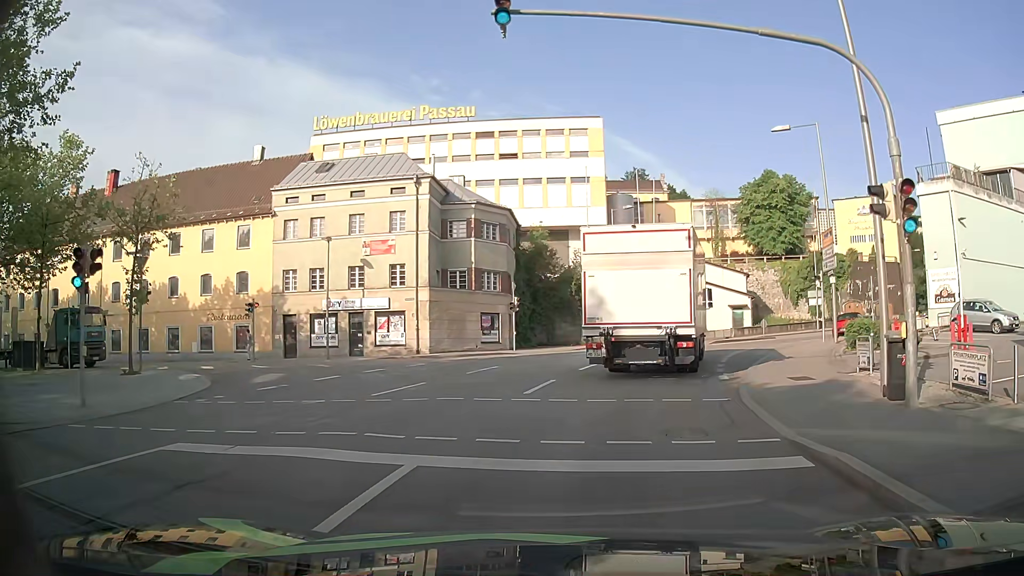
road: residential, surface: asphalt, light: Day
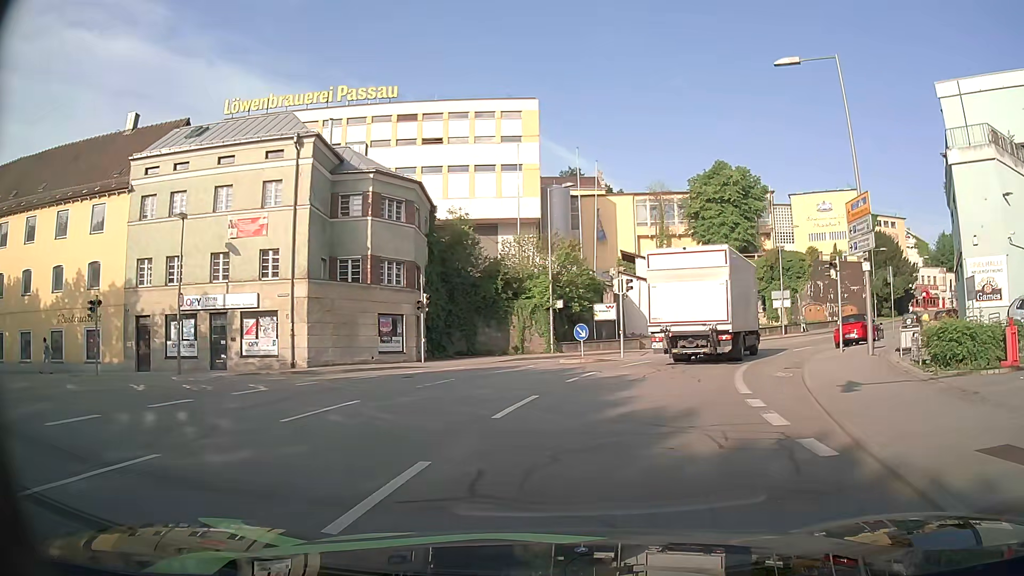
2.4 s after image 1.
(+0.8, +9.7) m; +6°
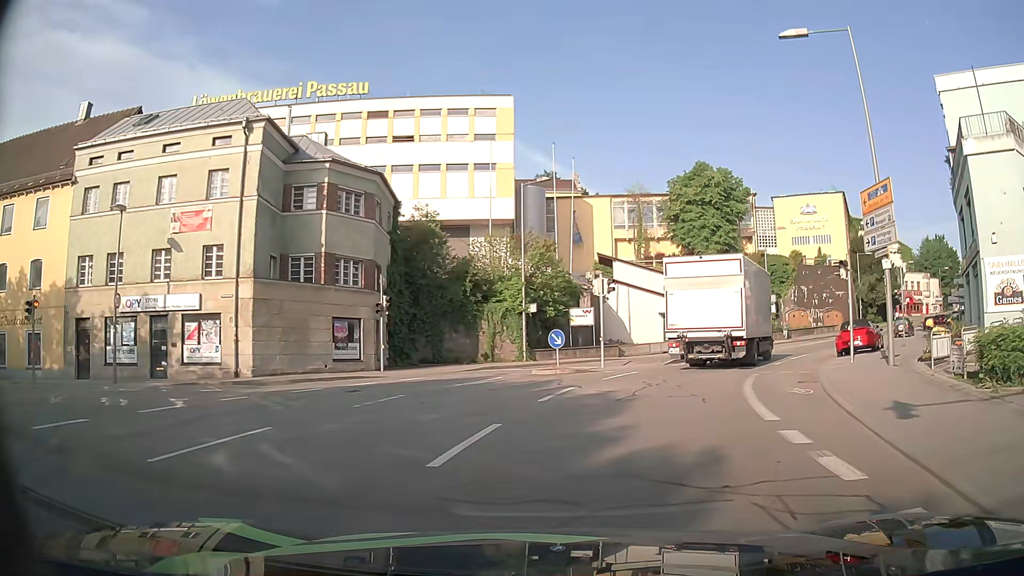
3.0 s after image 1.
(+0.1, +3.1) m; +3°
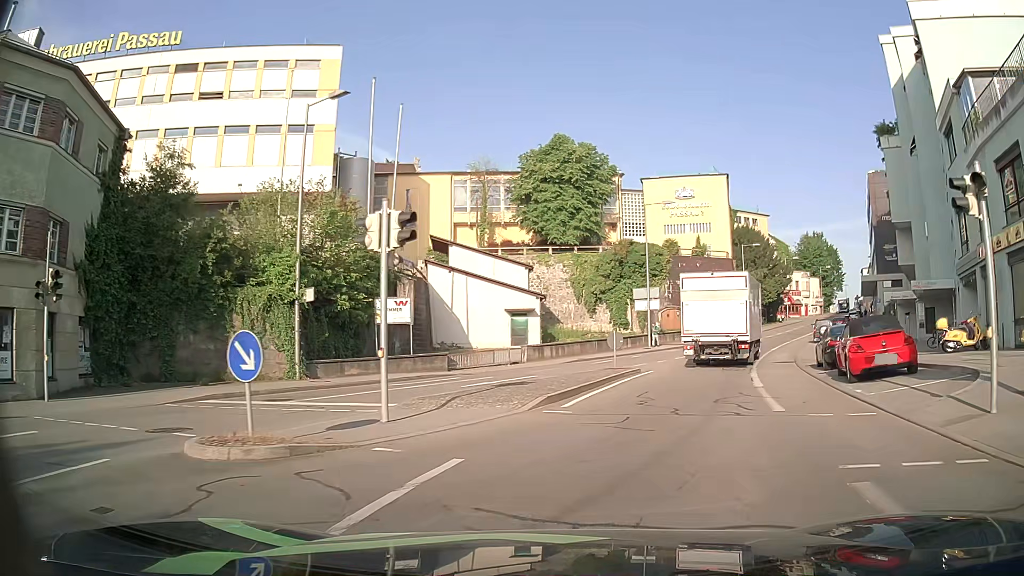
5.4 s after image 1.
(+1.6, +14.1) m; +12°
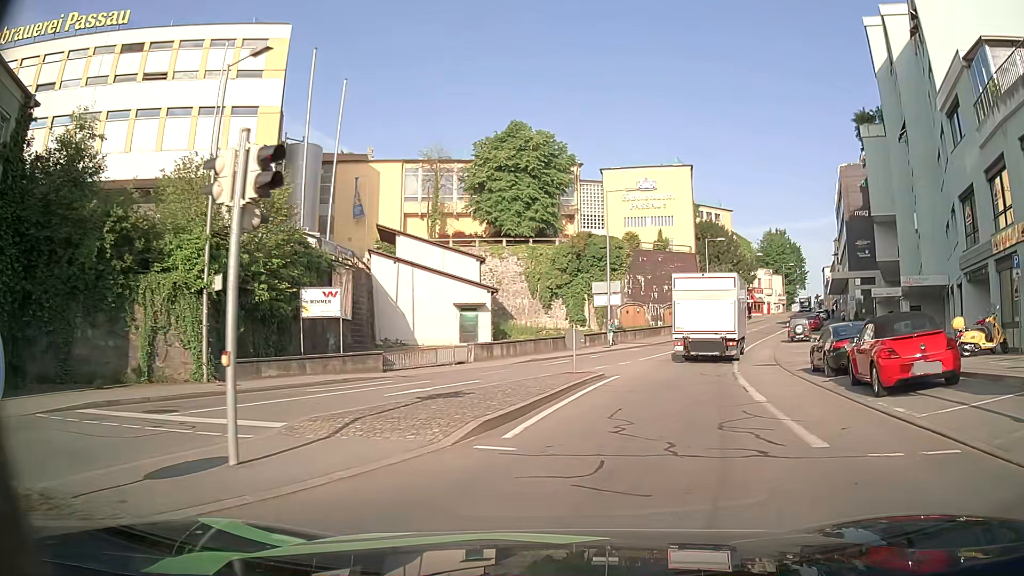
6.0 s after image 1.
(+0.2, +3.7) m; +4°
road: tertiary
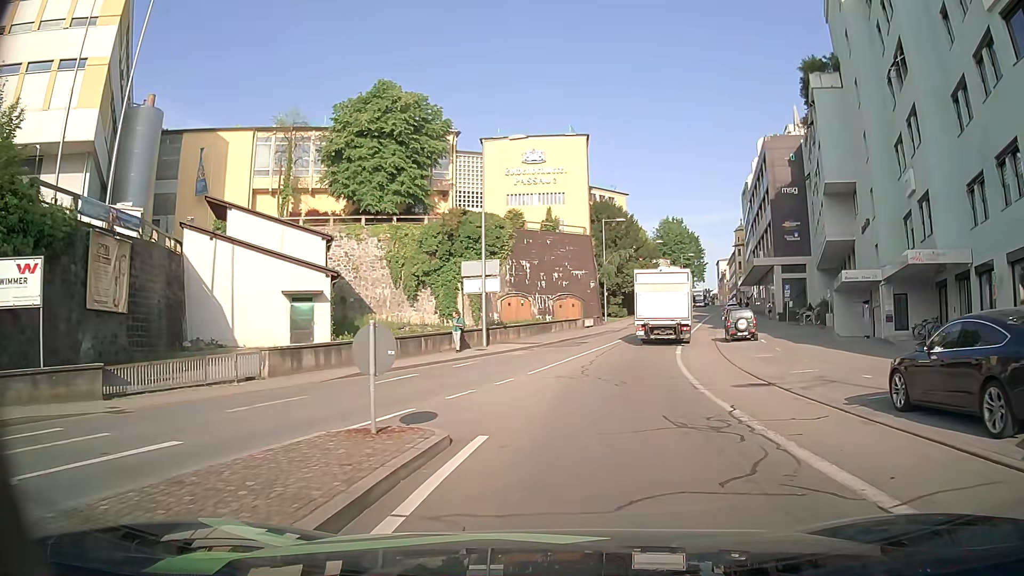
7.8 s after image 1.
(+1.1, +11.5) m; +9°
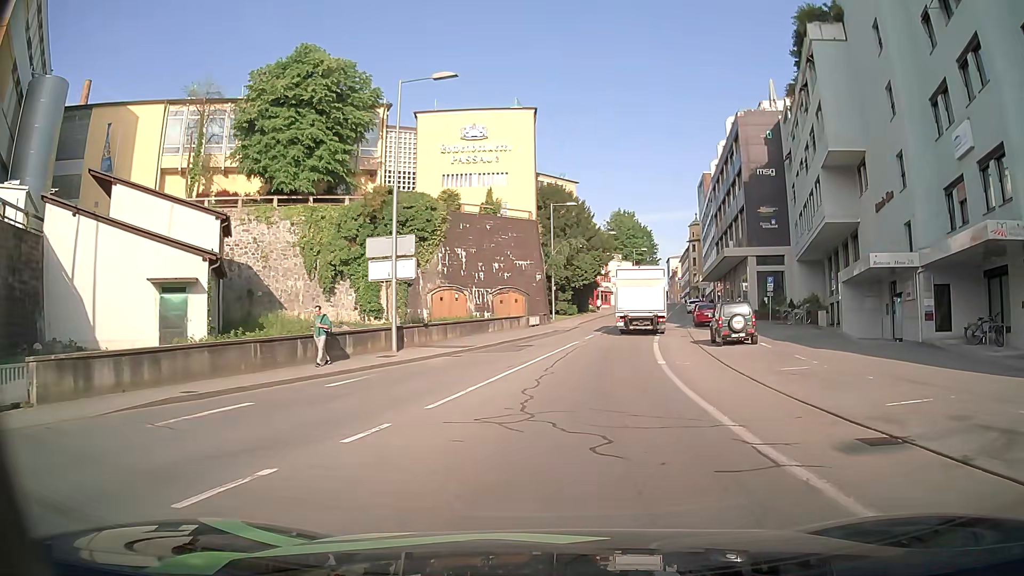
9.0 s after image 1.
(+0.5, +8.3) m; +6°
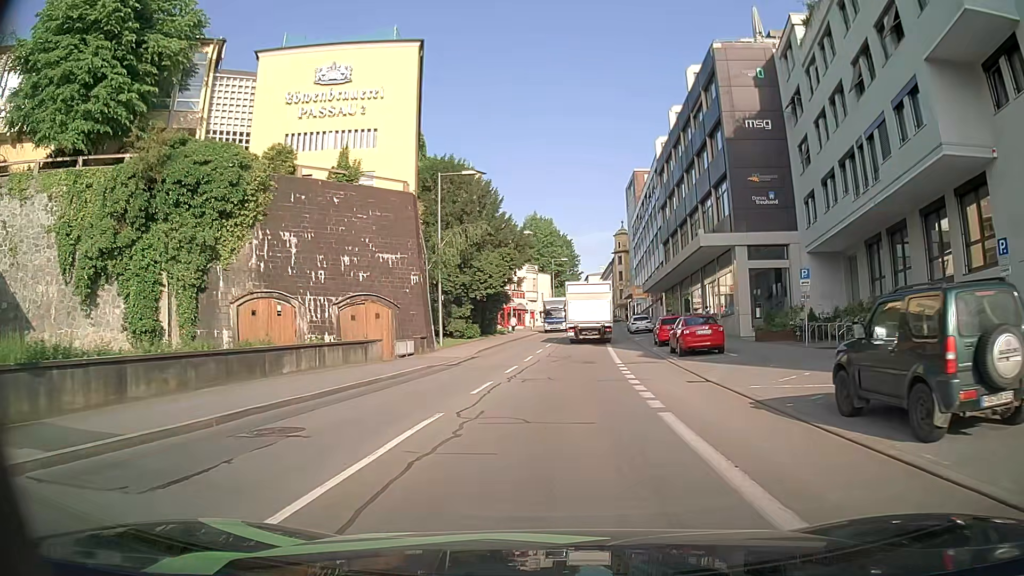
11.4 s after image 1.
(+1.2, +19.6) m; +7°
(0, +10) (+1, +20) (+1, +30) (+2, +40) (+3, +50) (+3, +60) (+4, +70) (+4, +80) (+5, +90) (+6, +100) m
